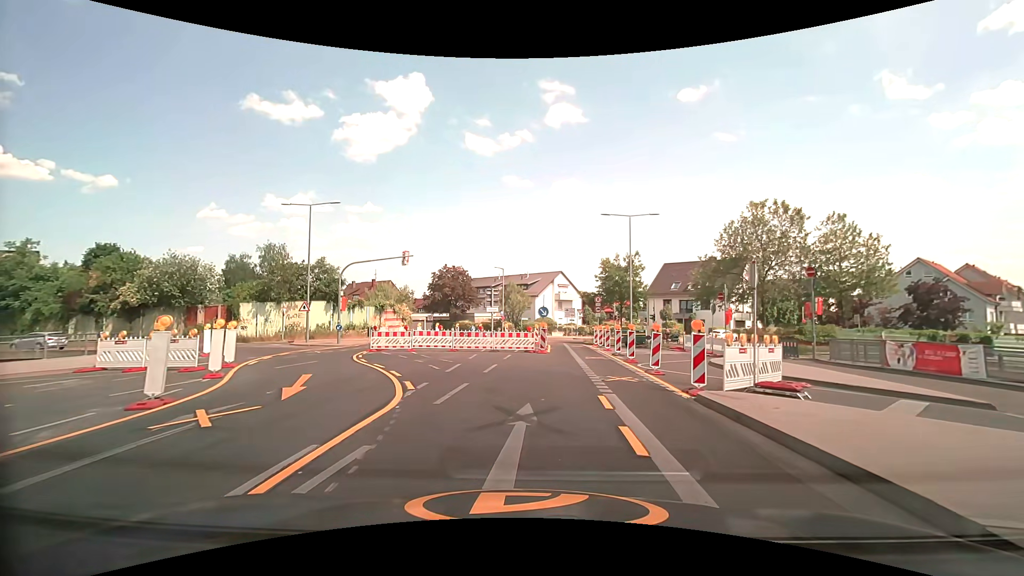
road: tertiary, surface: asphalt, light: Day
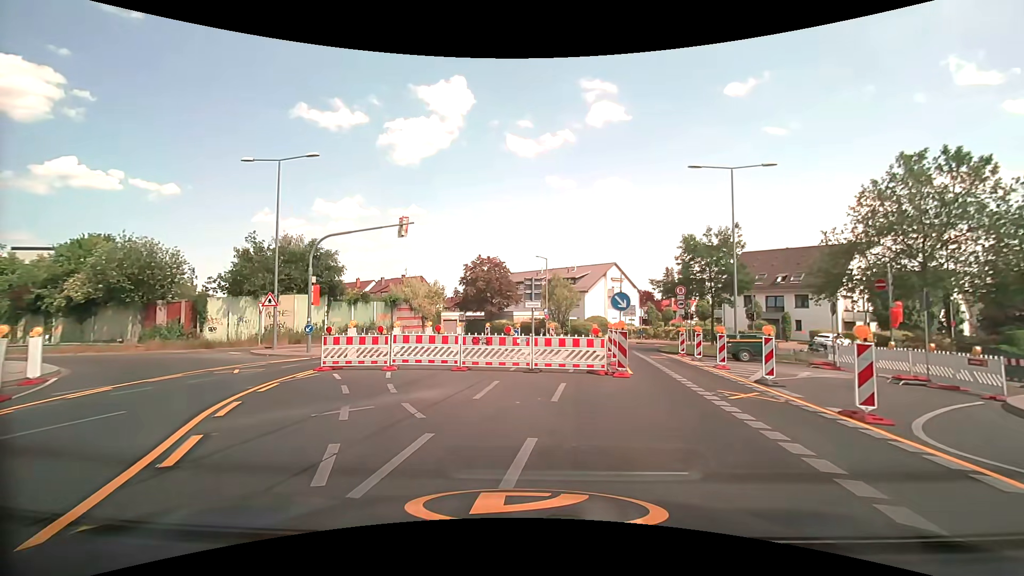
(-0.4, +11.4) m; -5°
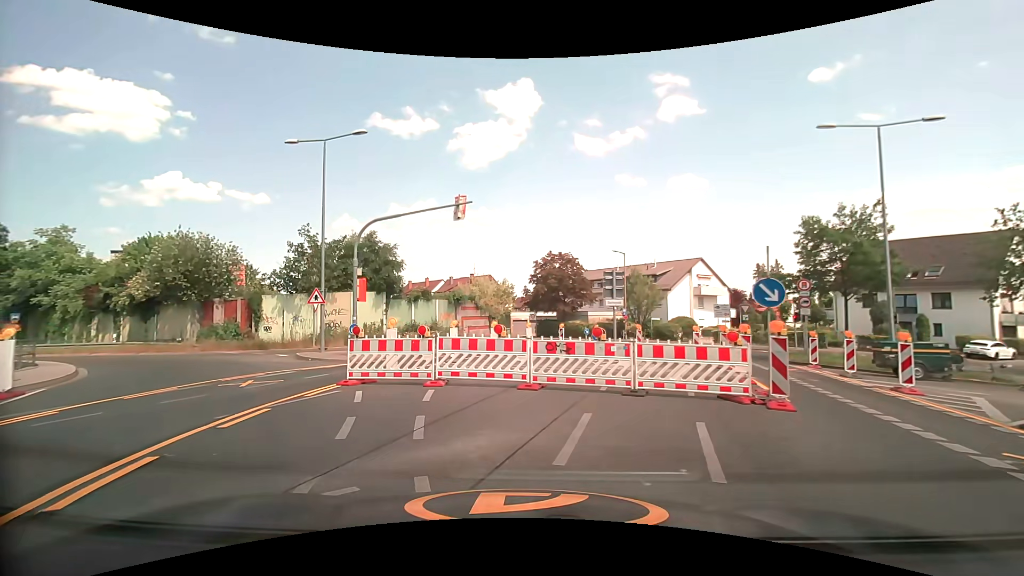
(-0.2, +4.3) m; -8°
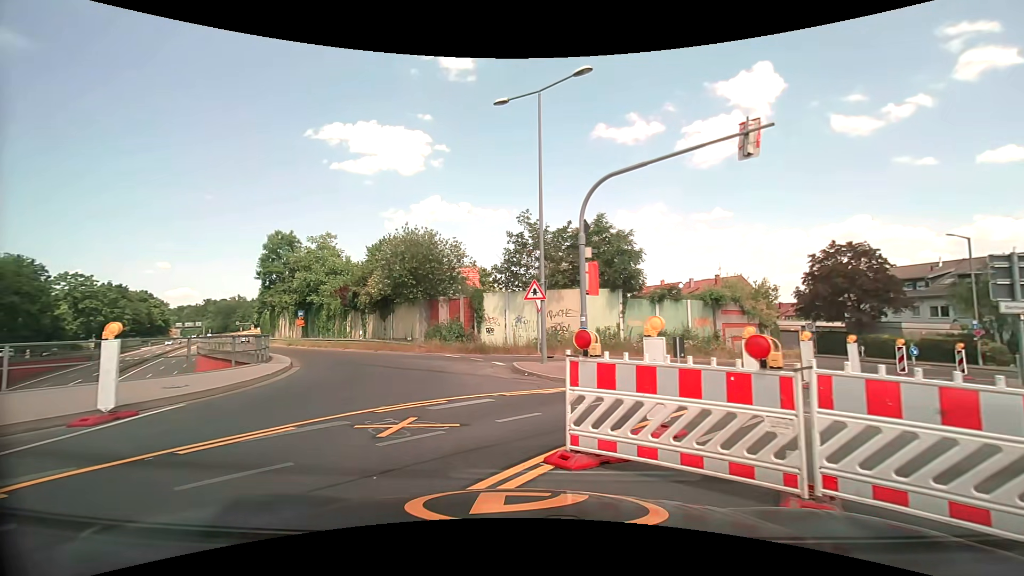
(-1.3, +6.8) m; -25°
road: trunk_link
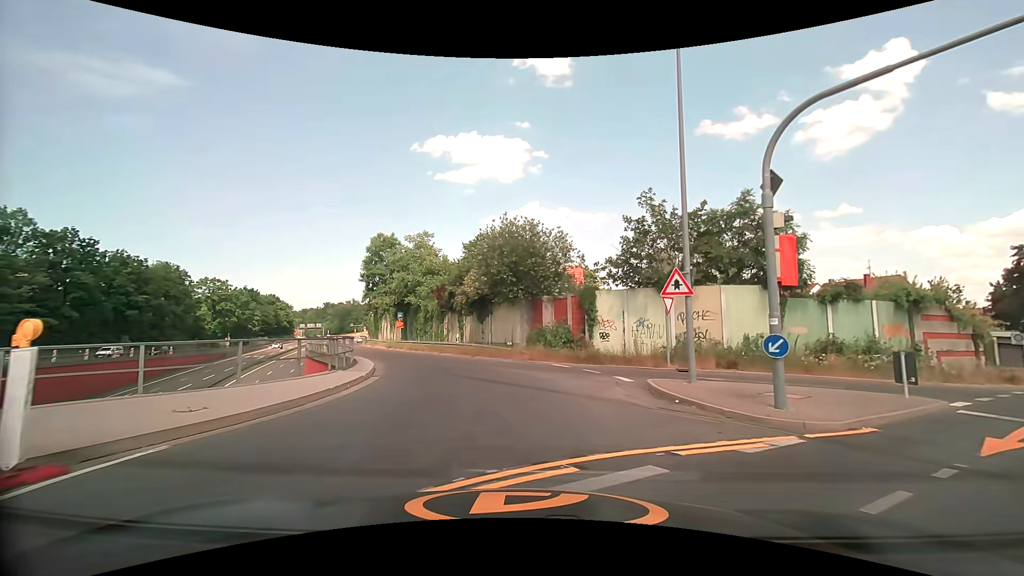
(-0.6, +4.6) m; -11°
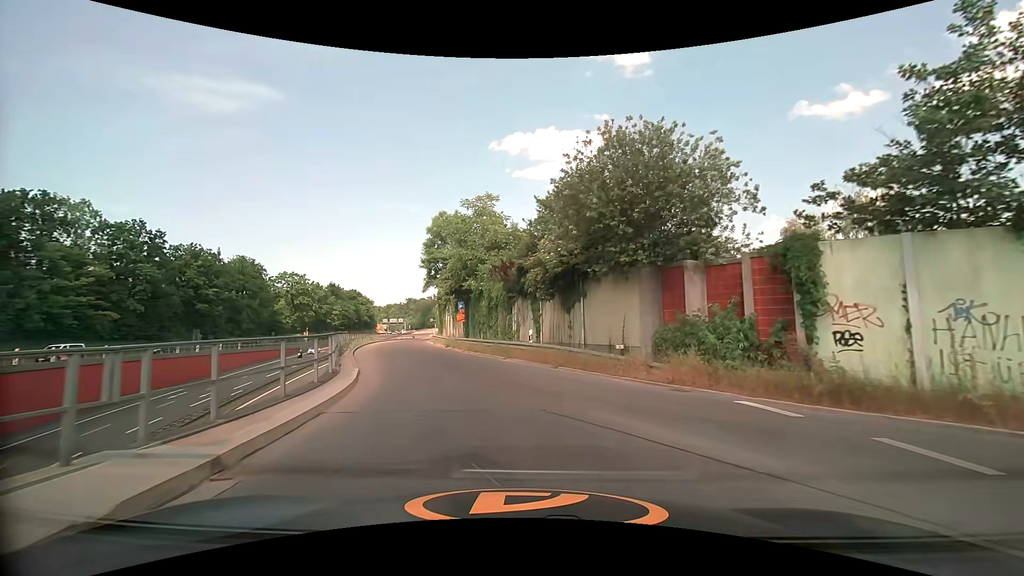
(-1.3, +12.0) m; -10°
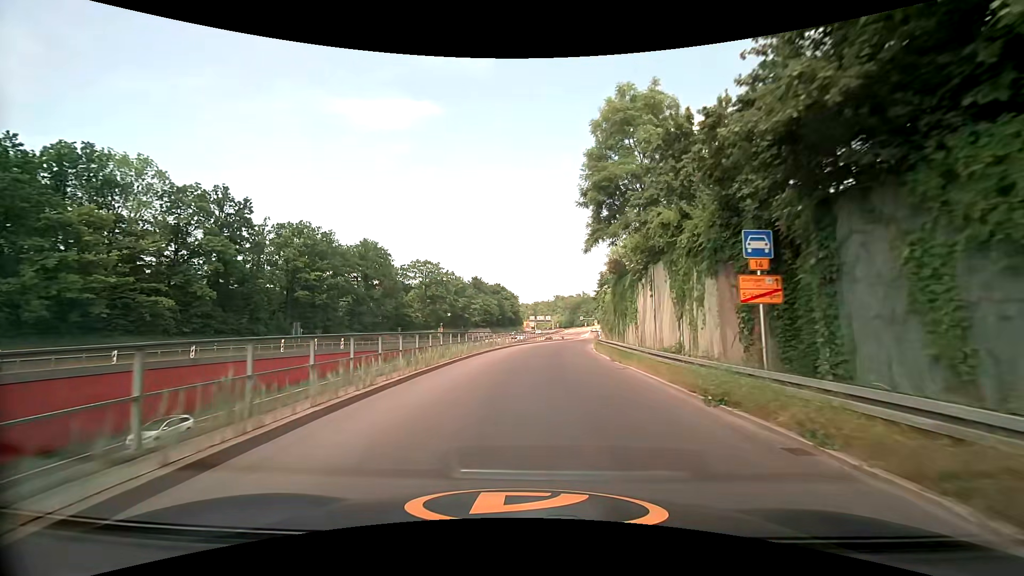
(-6.6, +29.0) m; -18°
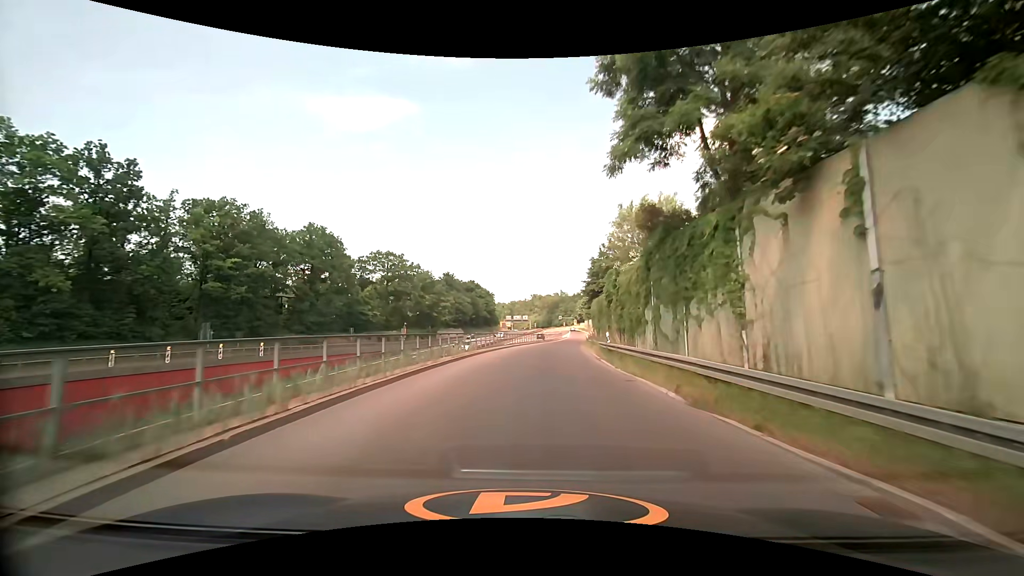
(+0.3, +14.6) m; +3°
(0, +10) (0, +20) (+1, +30) (+2, +40) (+3, +50) (+4, +60) (+5, +70) (+6, +80) (+8, +90) (+9, +100) m
